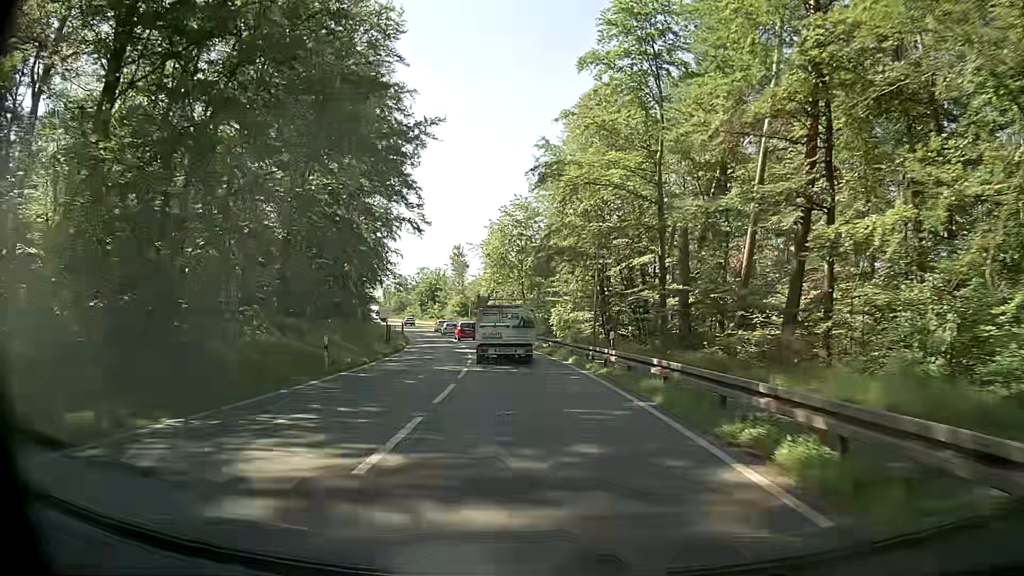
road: primary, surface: asphalt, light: Day
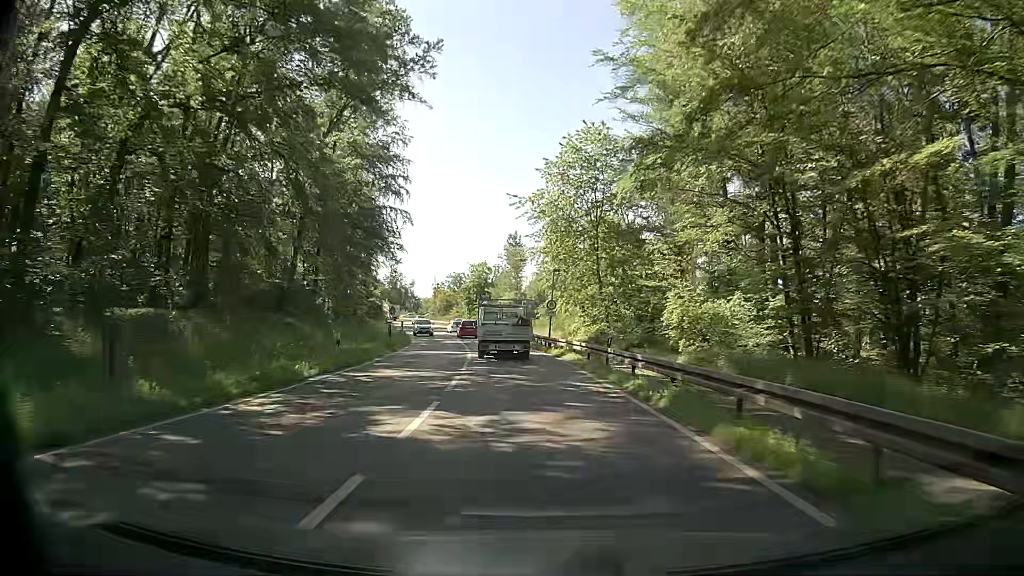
(-1.7, +28.5) m; -7°
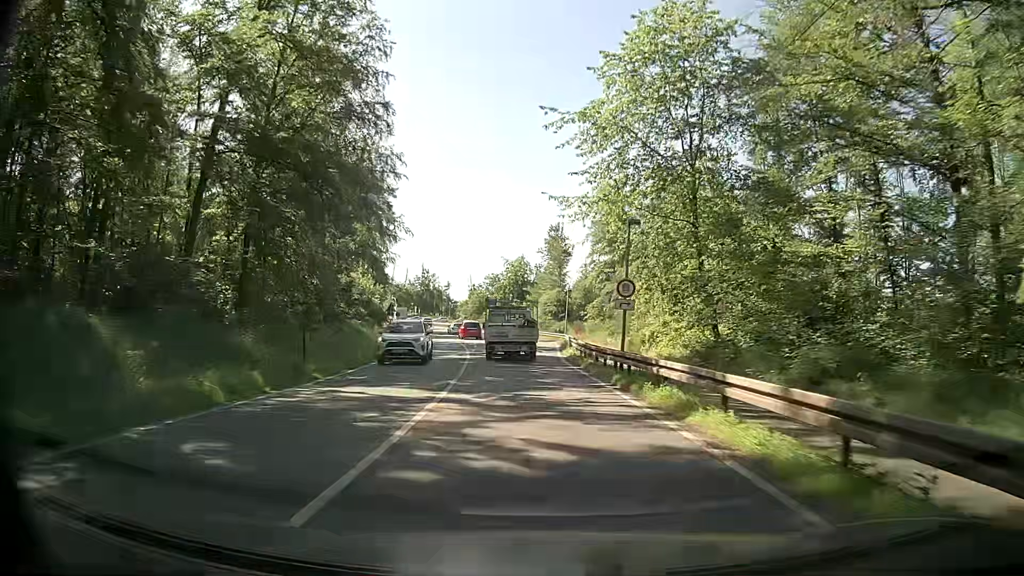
(-0.4, +19.5) m; -4°
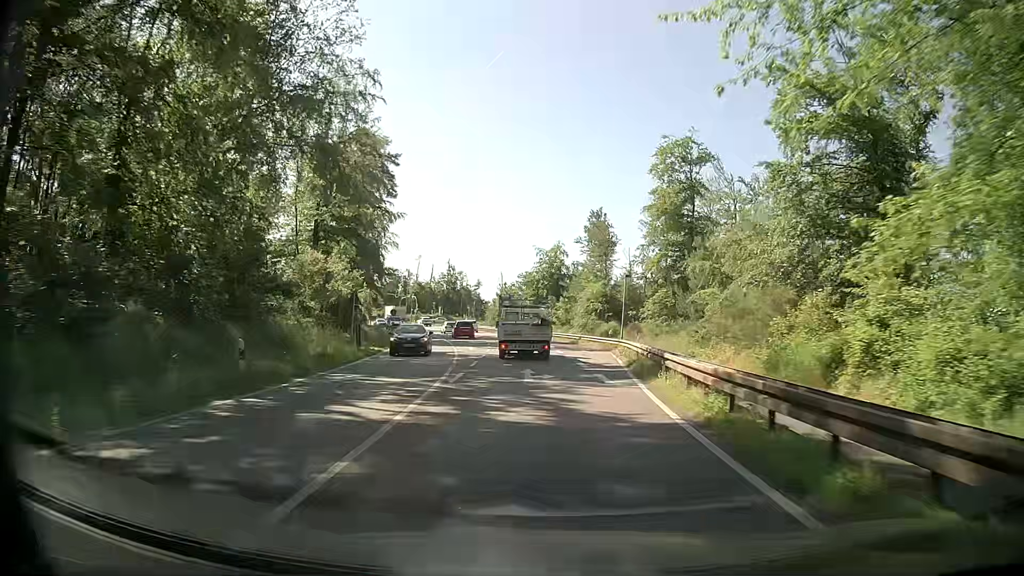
(-0.5, +19.8) m; -2°
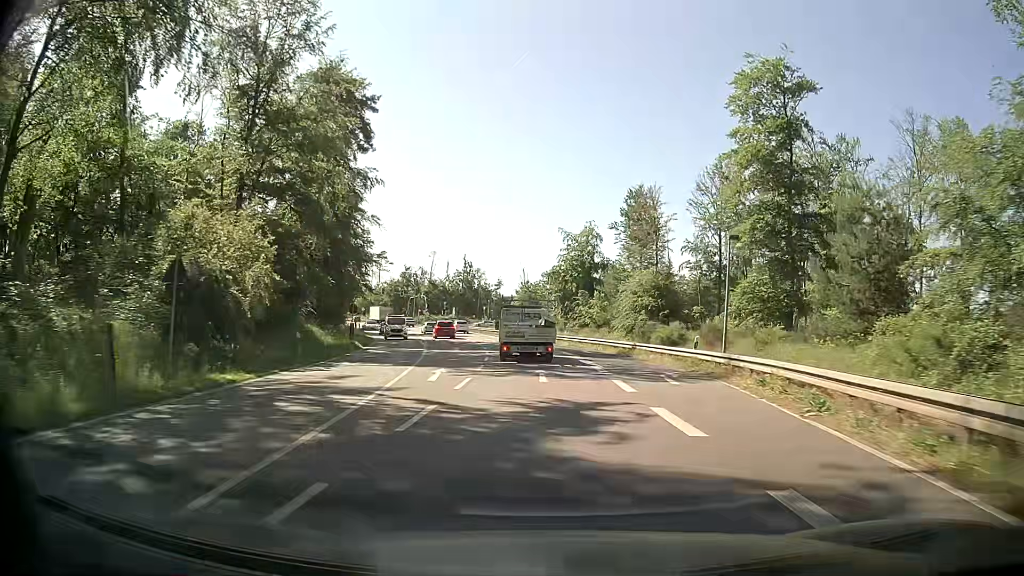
(-0.6, +19.9) m; -3°
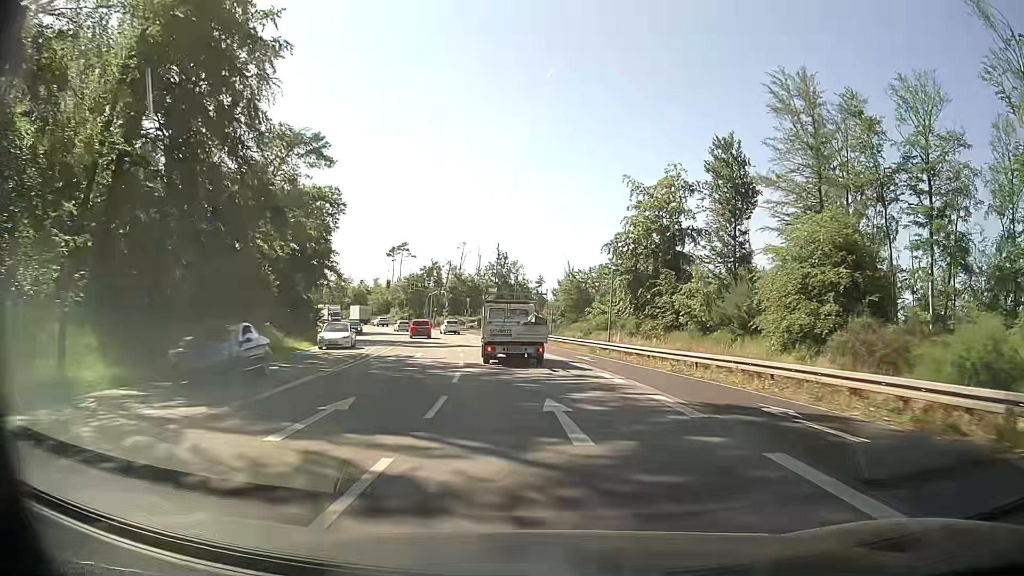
(-0.8, +28.9) m; -4°
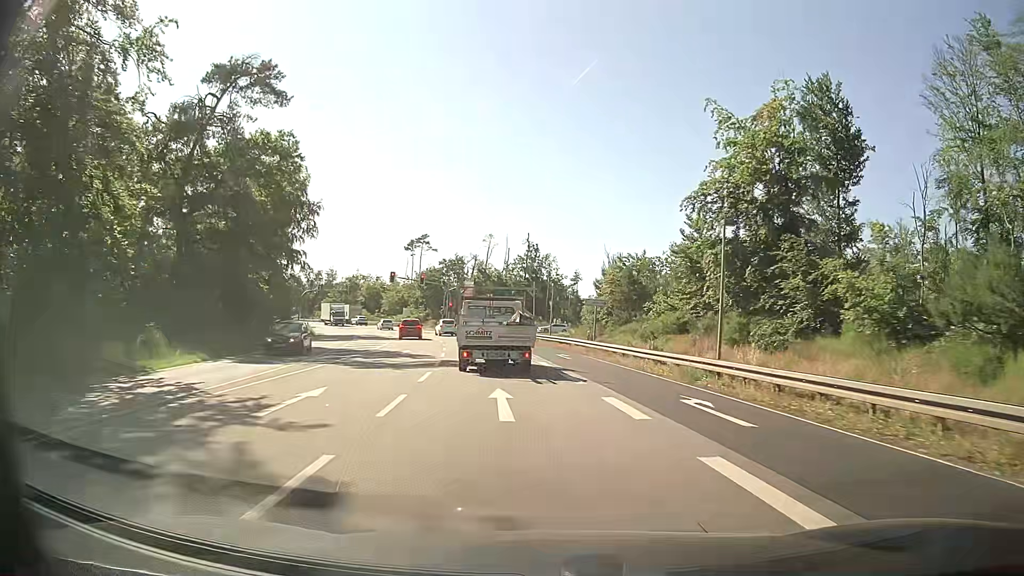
(-0.4, +18.0) m; -3°
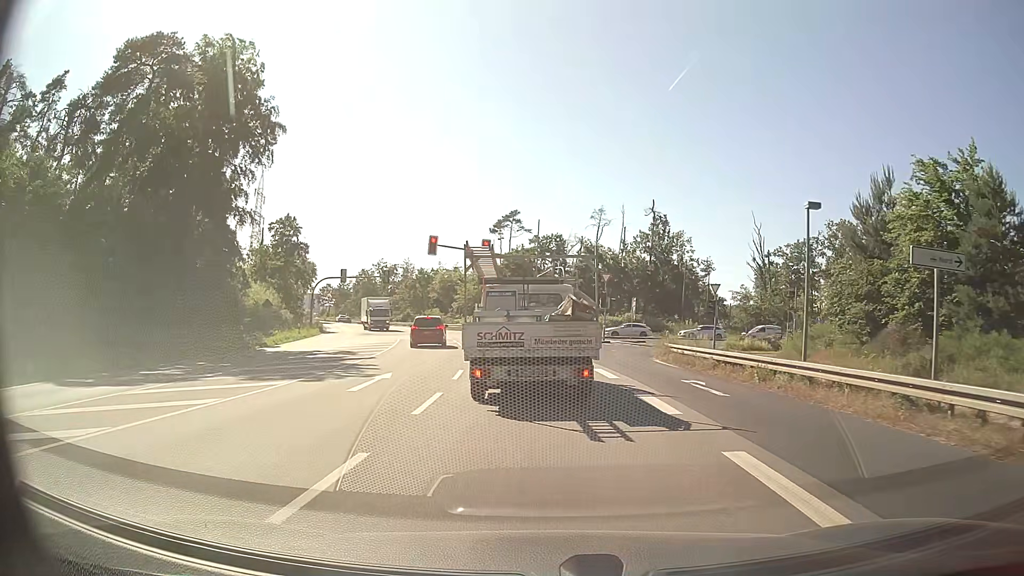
(-3.3, +35.4) m; -10°
(-1, +10) (-3, +20) (-5, +30) (-6, +39) (-8, +49) (-10, +59) (-13, +69) (-16, +78) (-19, +88) (-22, +97) m
